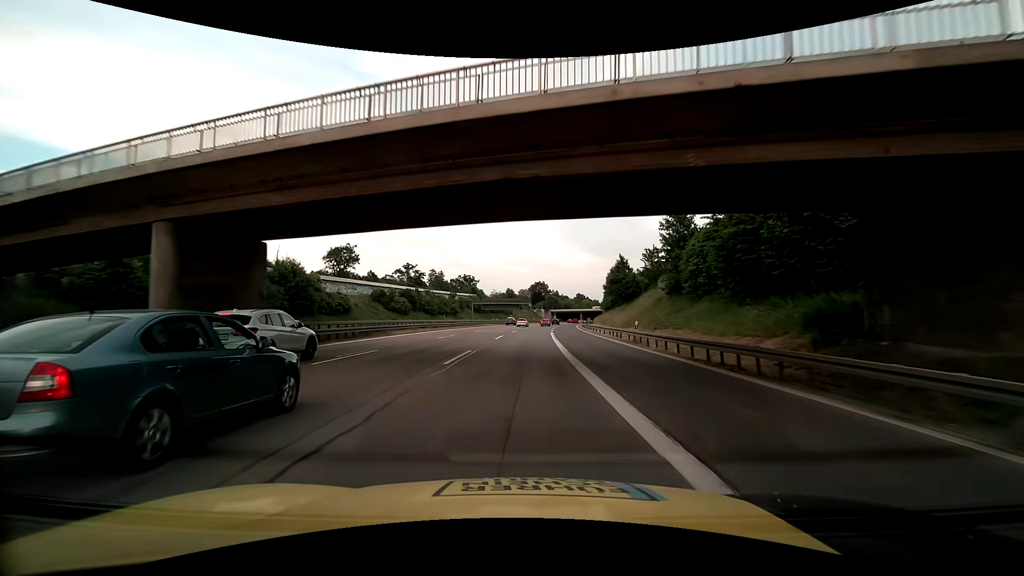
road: motorway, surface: asphalt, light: Day
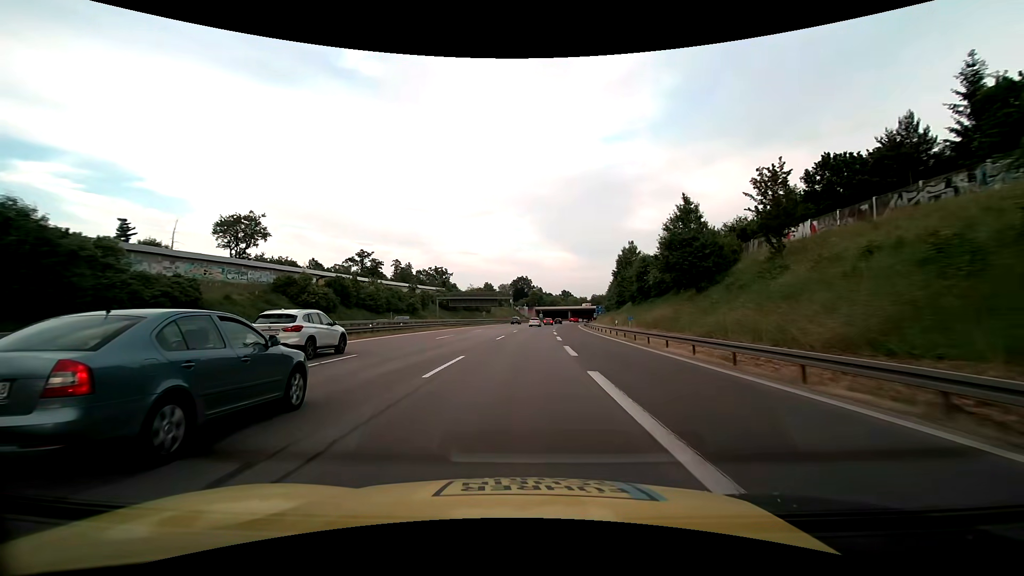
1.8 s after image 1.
(+0.5, +38.8) m; +2°
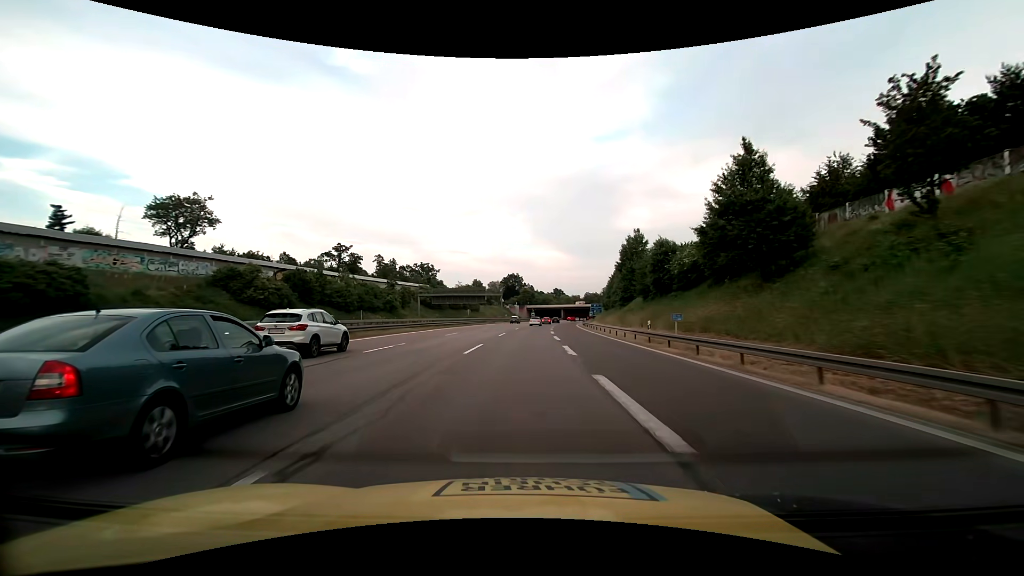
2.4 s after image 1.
(+0.1, +12.9) m; +1°
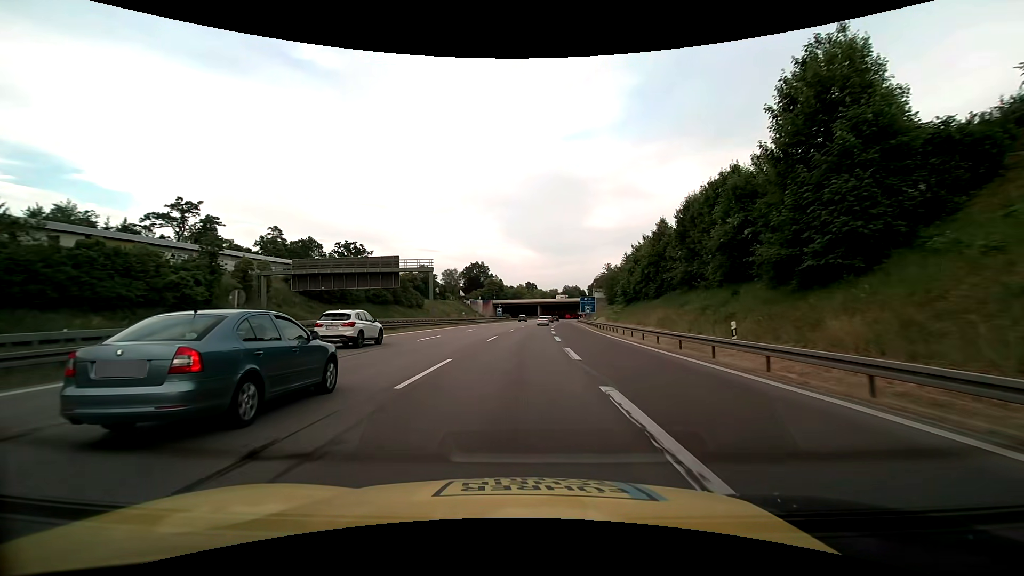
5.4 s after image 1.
(+1.9, +61.9) m; +3°
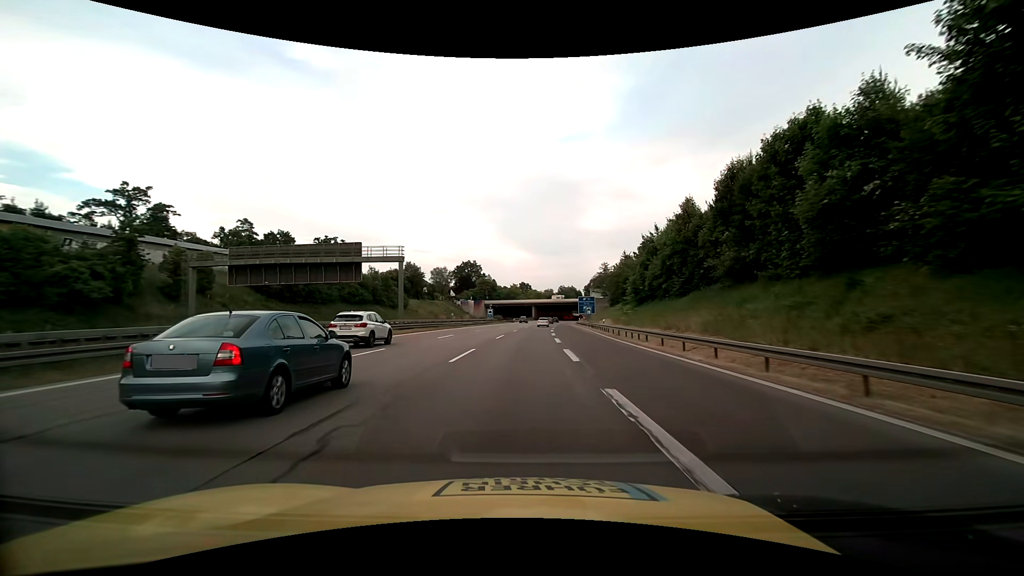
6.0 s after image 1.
(+0.1, +11.9) m; +1°
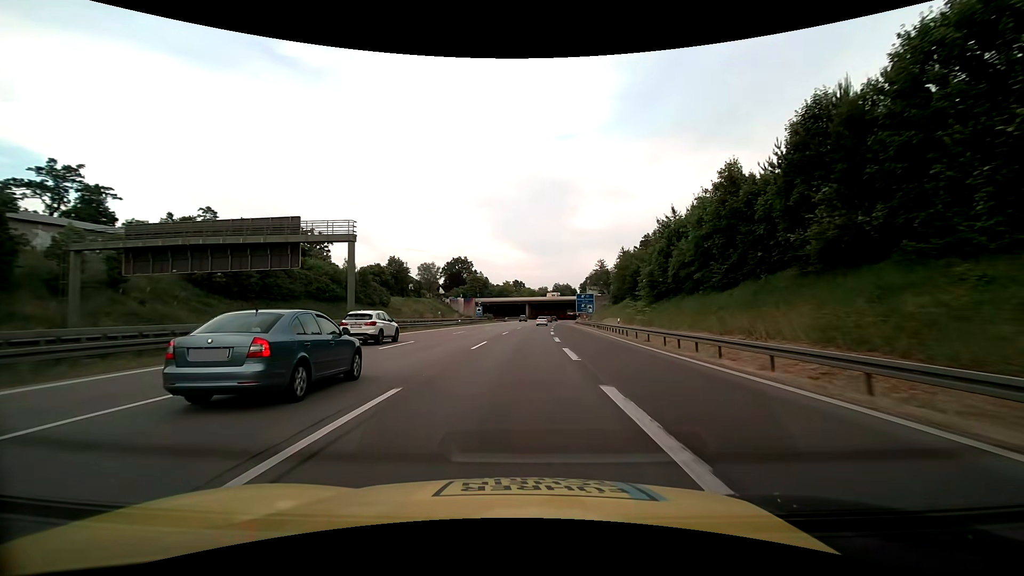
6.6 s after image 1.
(0.0, +12.0) m; +1°
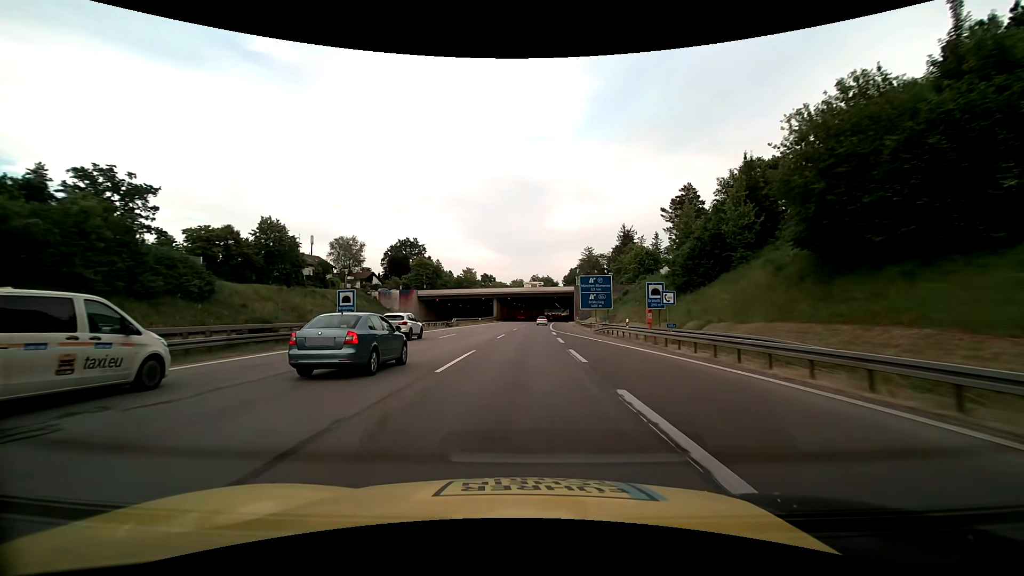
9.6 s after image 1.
(+1.5, +60.2) m; +3°
